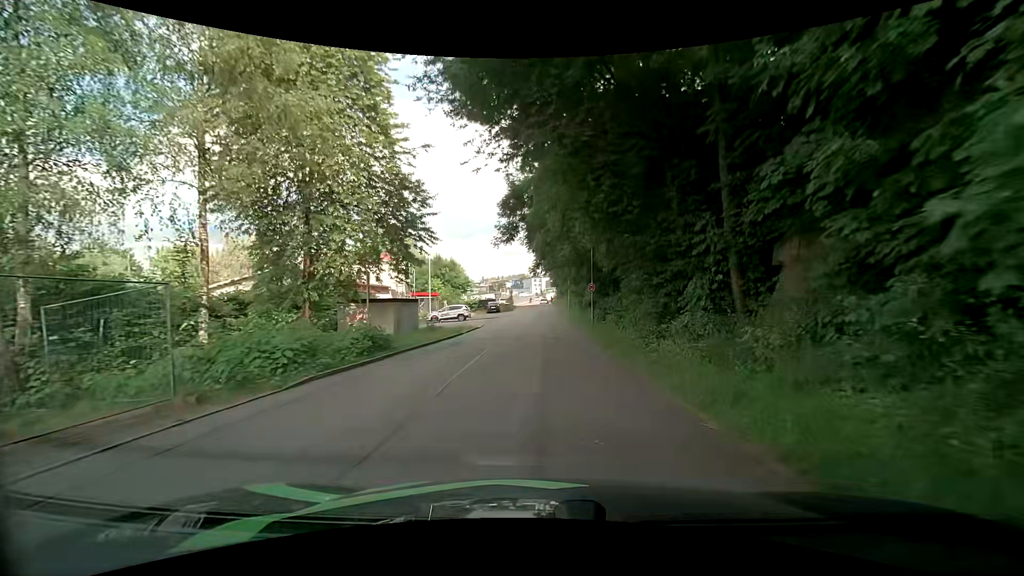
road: residential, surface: asphalt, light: Day
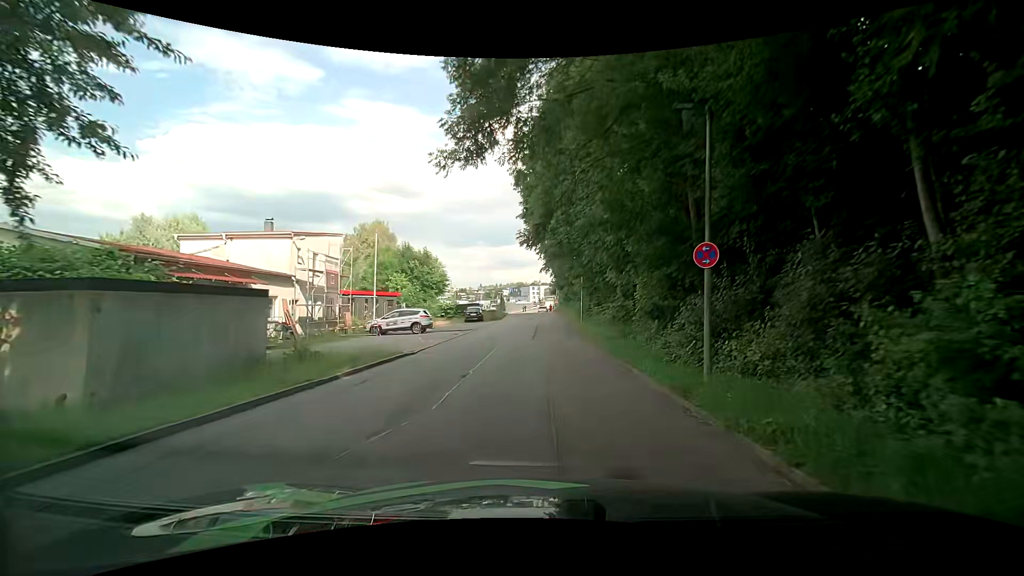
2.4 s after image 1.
(+0.1, +17.9) m; 0°
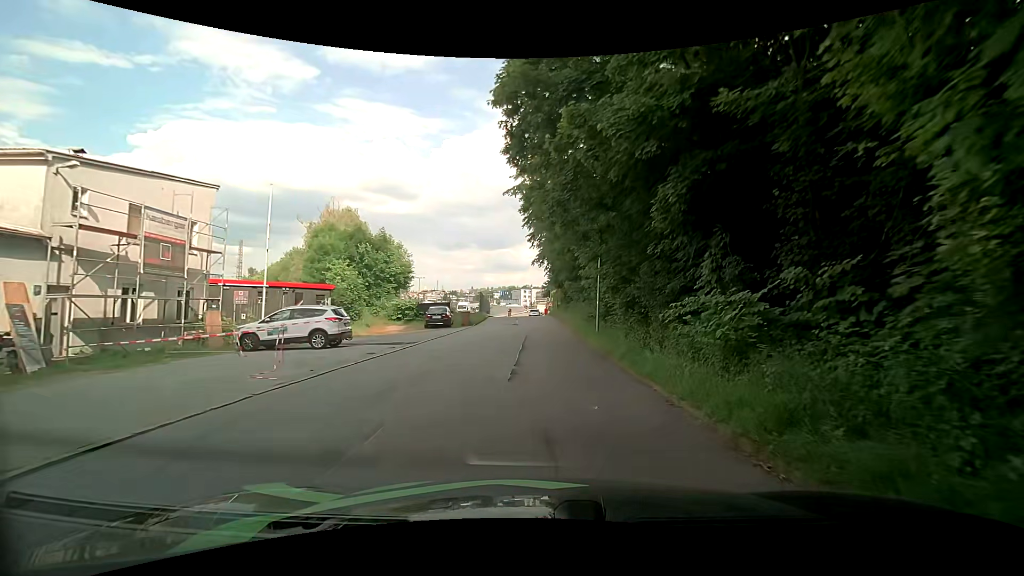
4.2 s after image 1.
(+0.2, +13.7) m; +2°
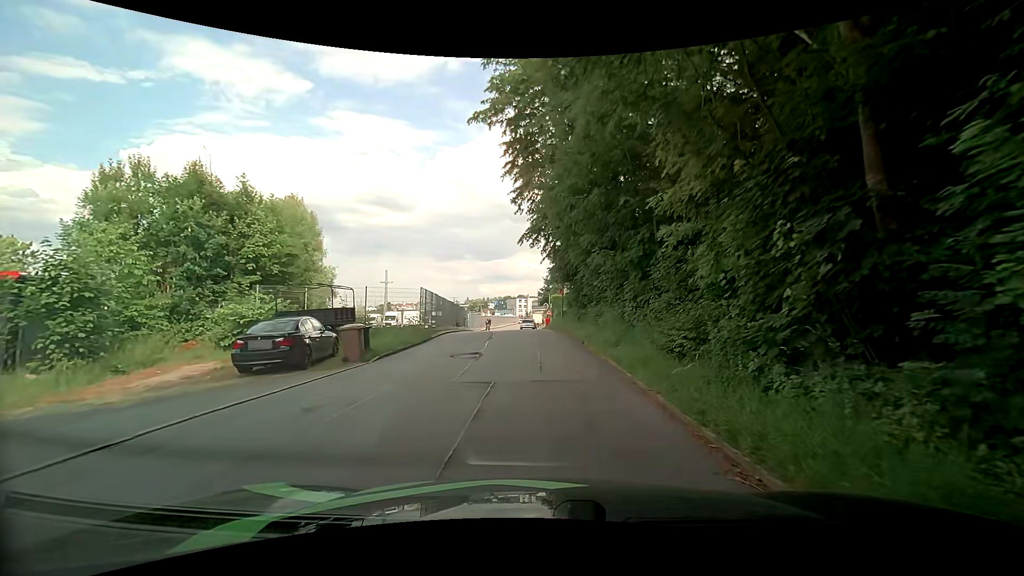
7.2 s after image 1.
(+0.4, +20.4) m; 0°
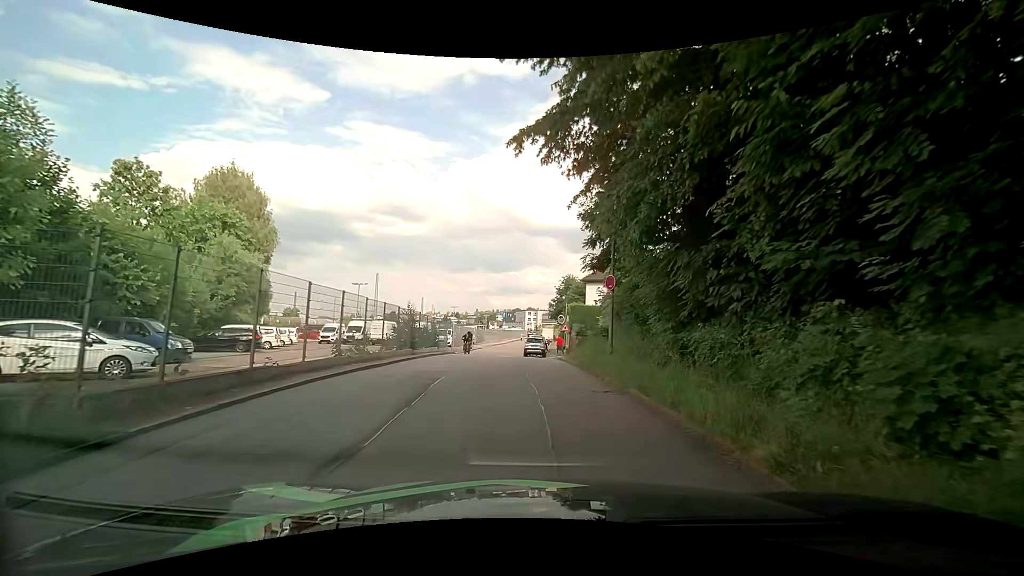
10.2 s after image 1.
(0.0, +18.1) m; -1°
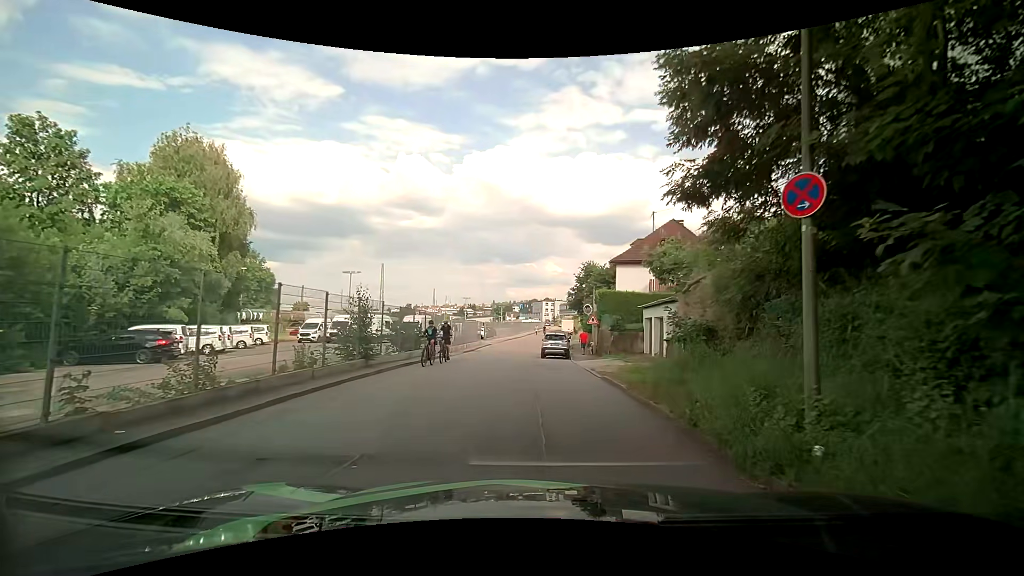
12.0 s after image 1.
(-0.2, +9.4) m; -3°
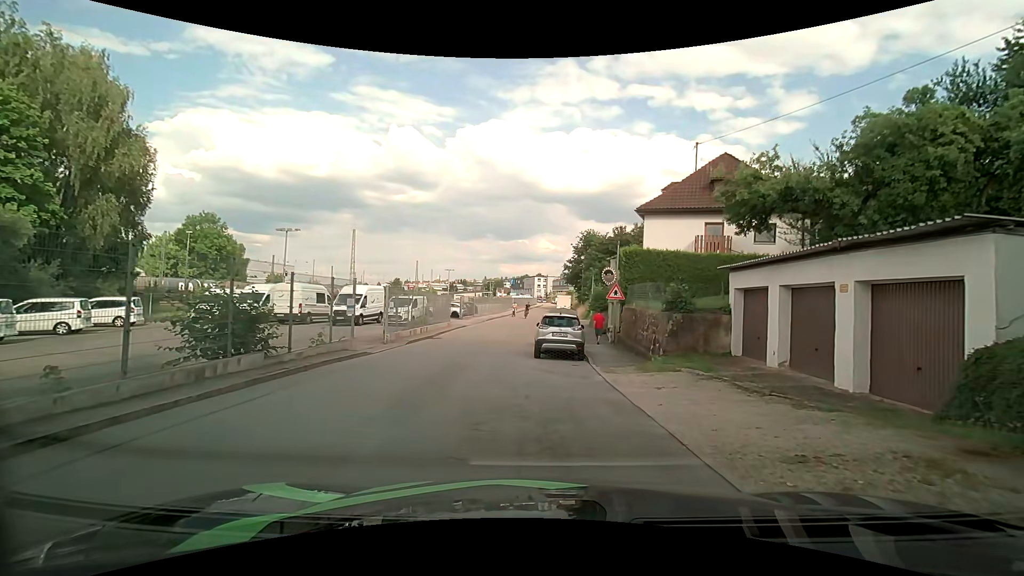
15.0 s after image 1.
(+0.3, +13.4) m; +3°
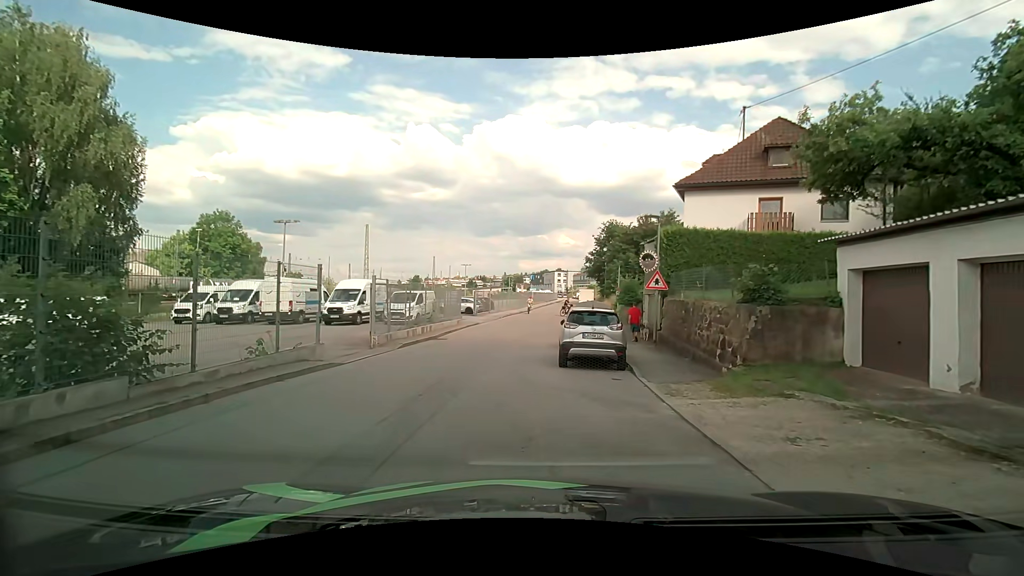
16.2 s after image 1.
(-0.1, +4.2) m; -3°
